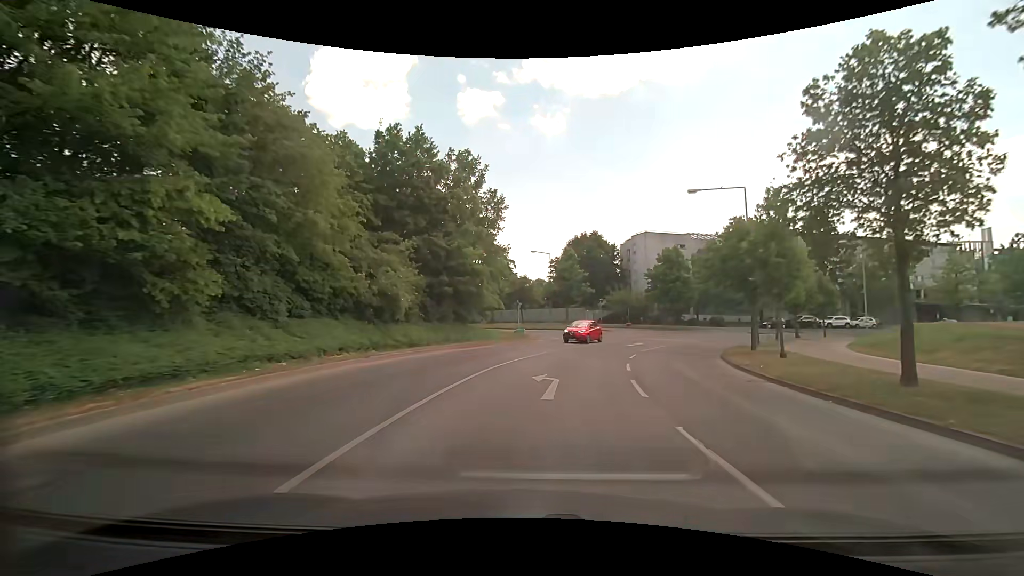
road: tertiary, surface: asphalt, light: Day
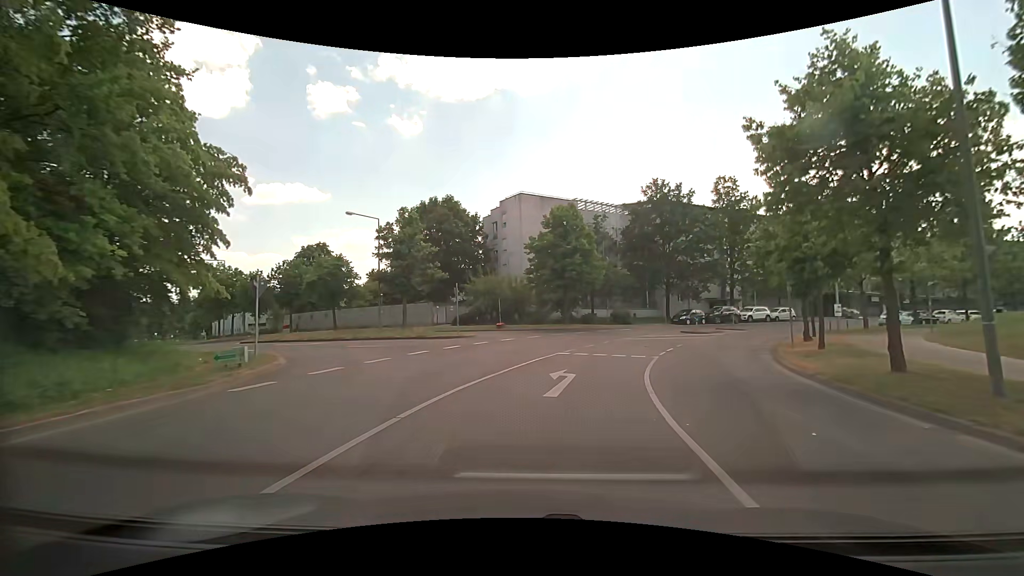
(+2.9, +24.5) m; +17°
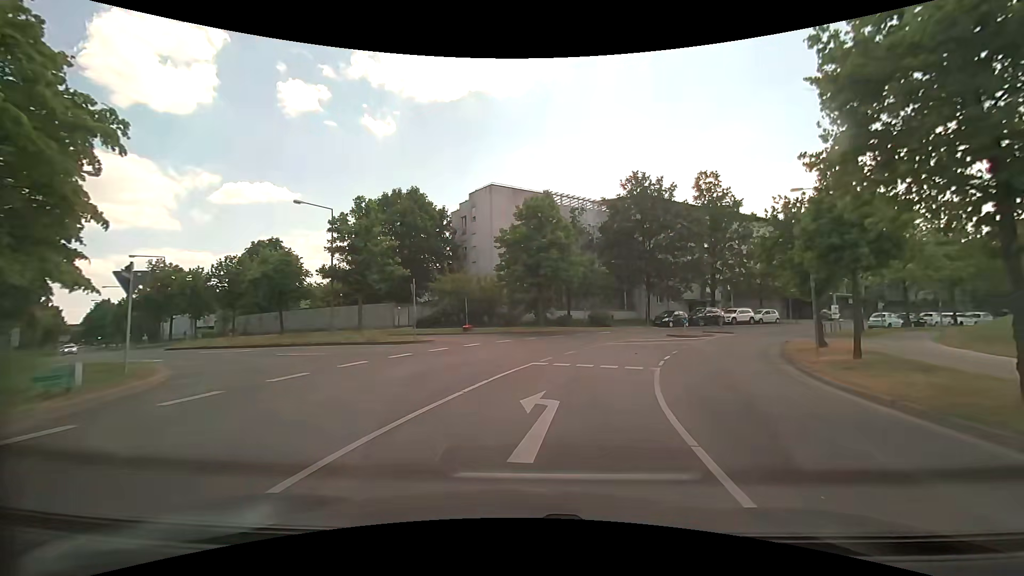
(0.0, +4.1) m; +3°
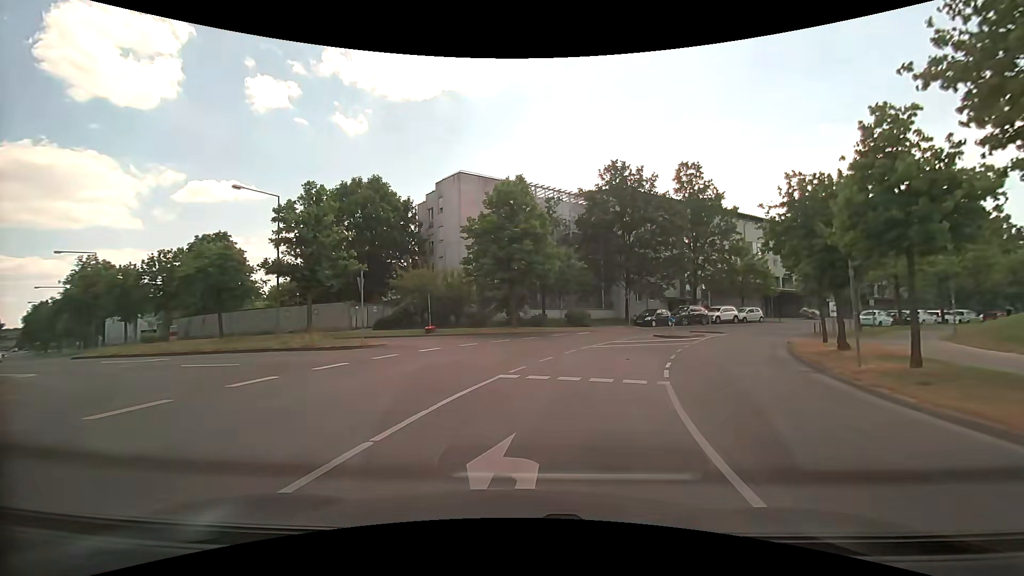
(+0.1, +3.8) m; +3°
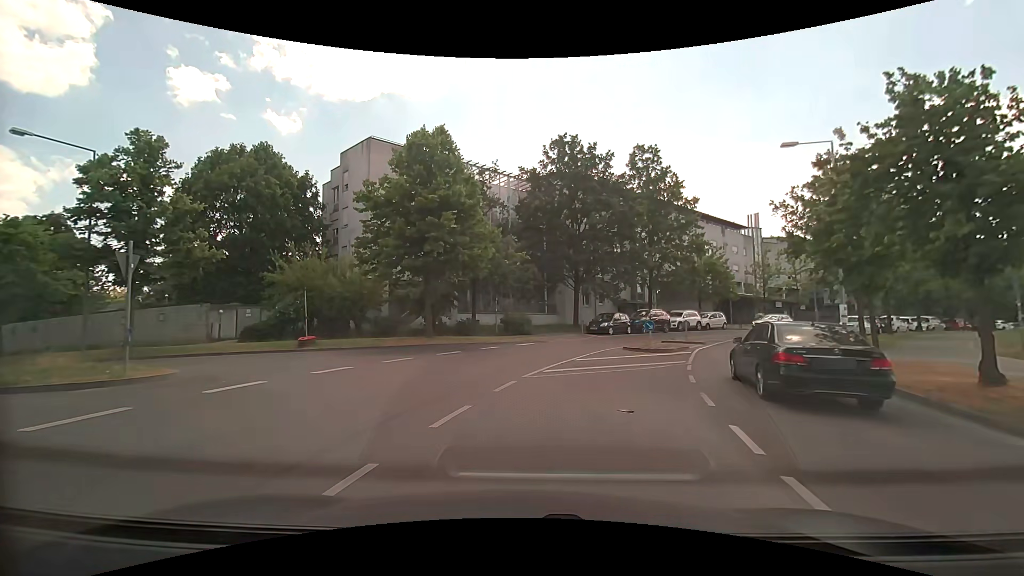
(+0.5, +8.7) m; +7°
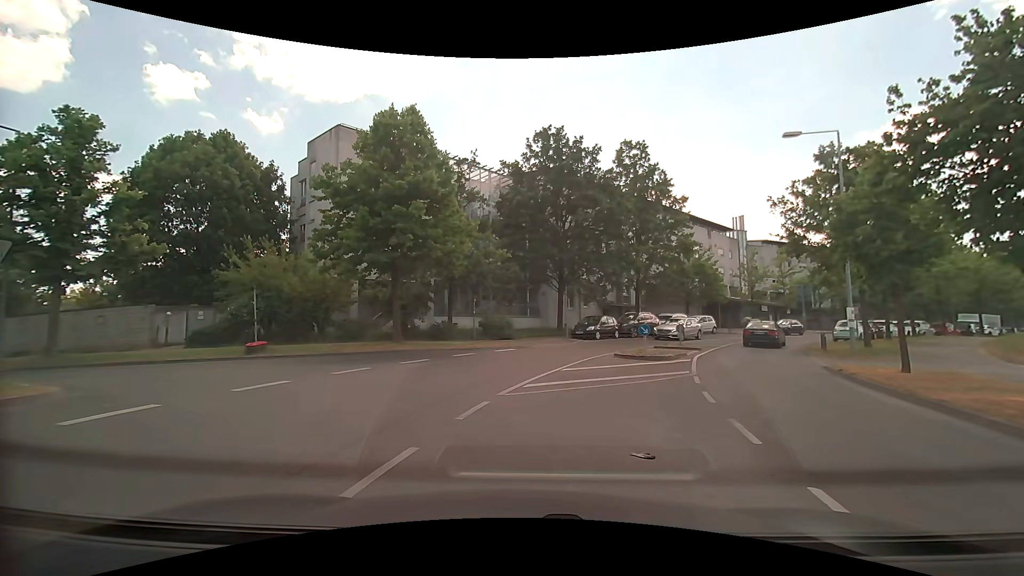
(0.0, +2.2) m; +2°
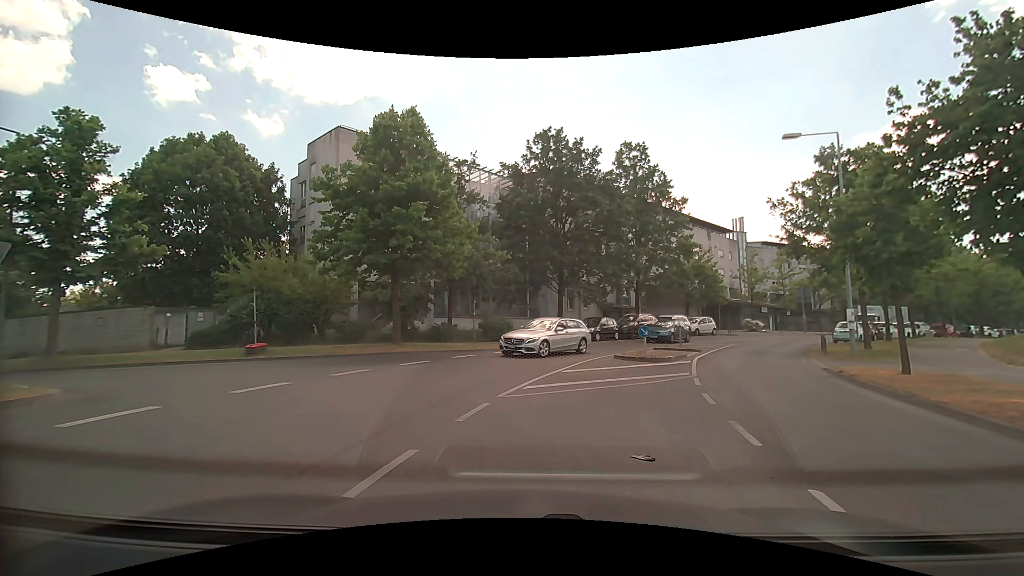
(0.0, +0.1) m; 0°
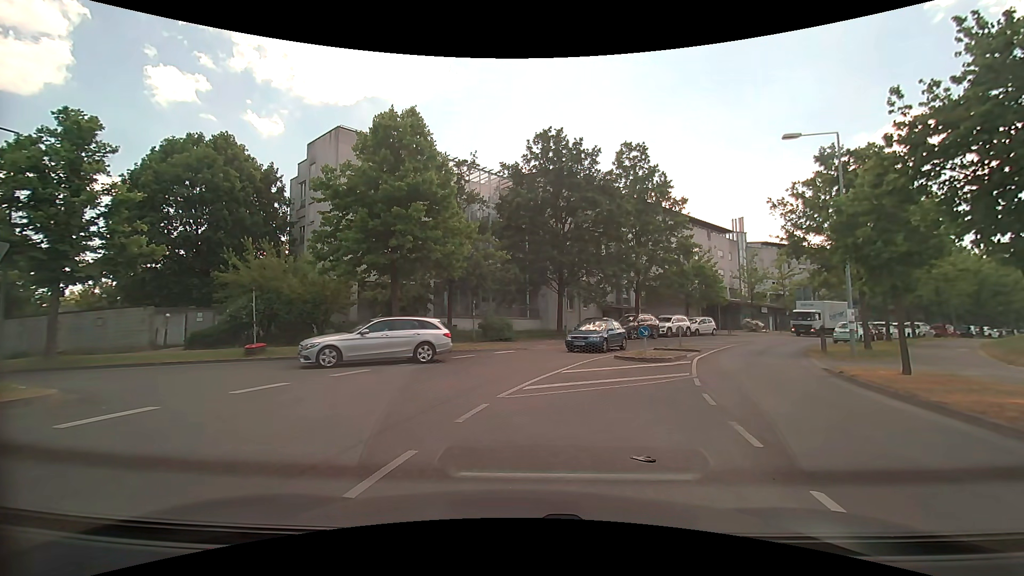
(0.0, 0.0) m; 0°
